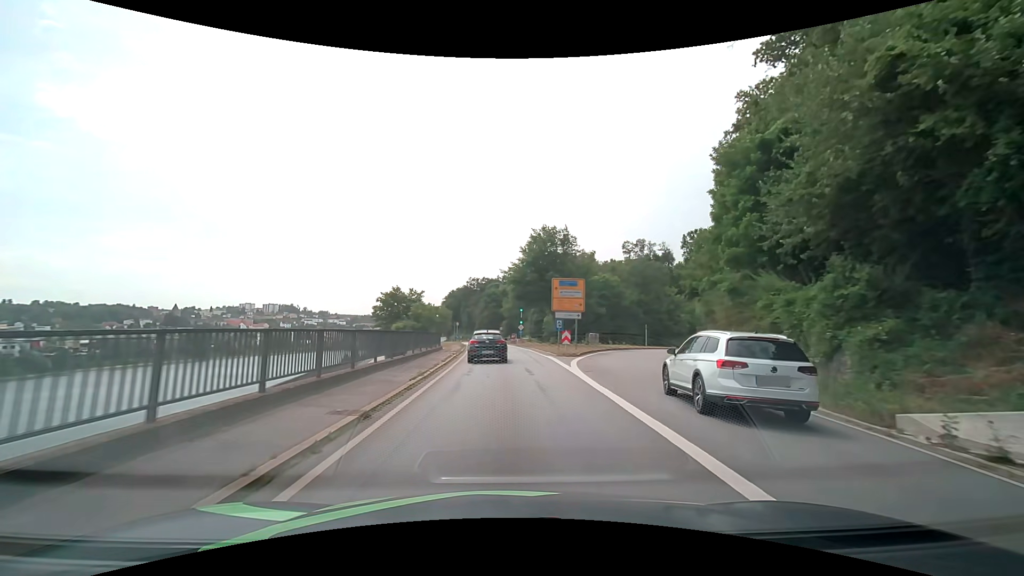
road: primary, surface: asphalt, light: Day
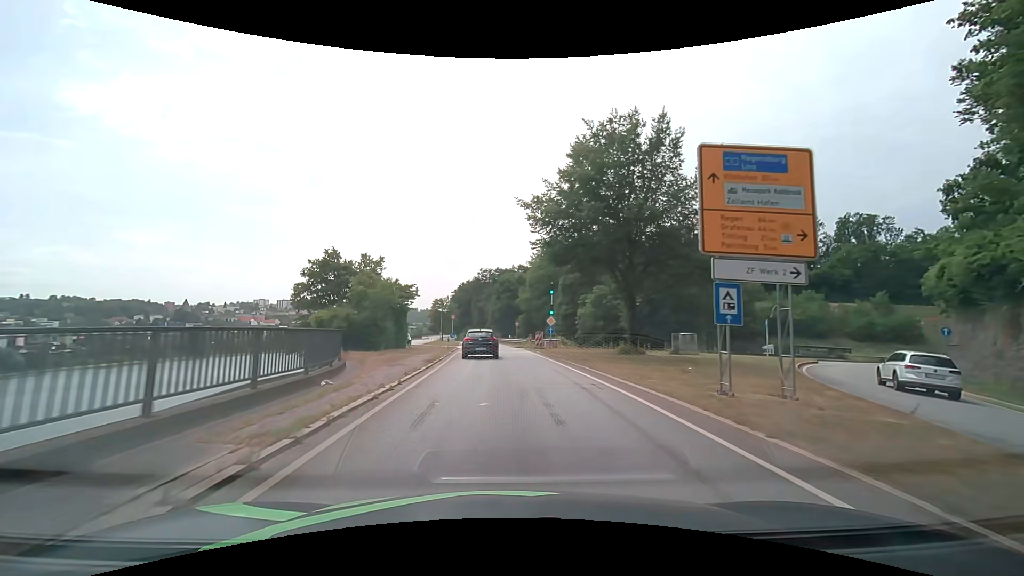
(-0.4, +27.7) m; -2°
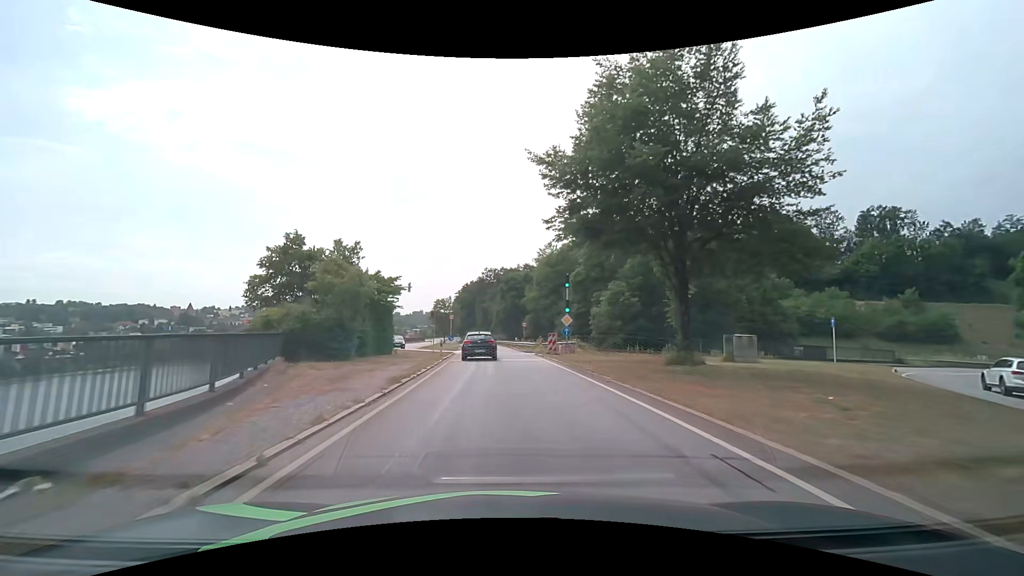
(0.0, +7.2) m; 0°
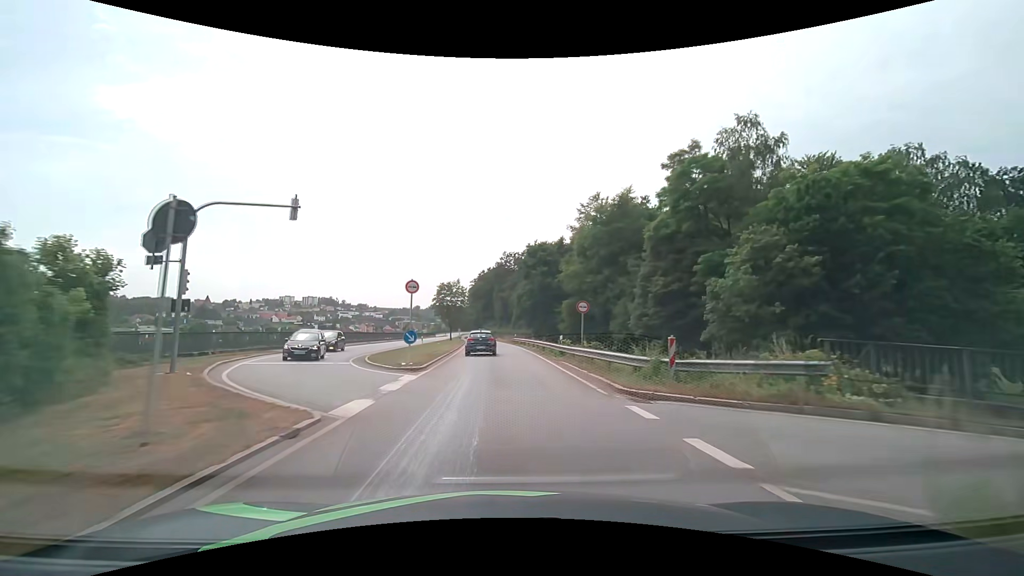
(-0.8, +30.5) m; -3°
(0, +10) (0, +20) (-1, +30) (-1, +40) (-2, +50) (-3, +60) (-3, +70) (-4, +80) (-5, +90) (-6, +100) m
